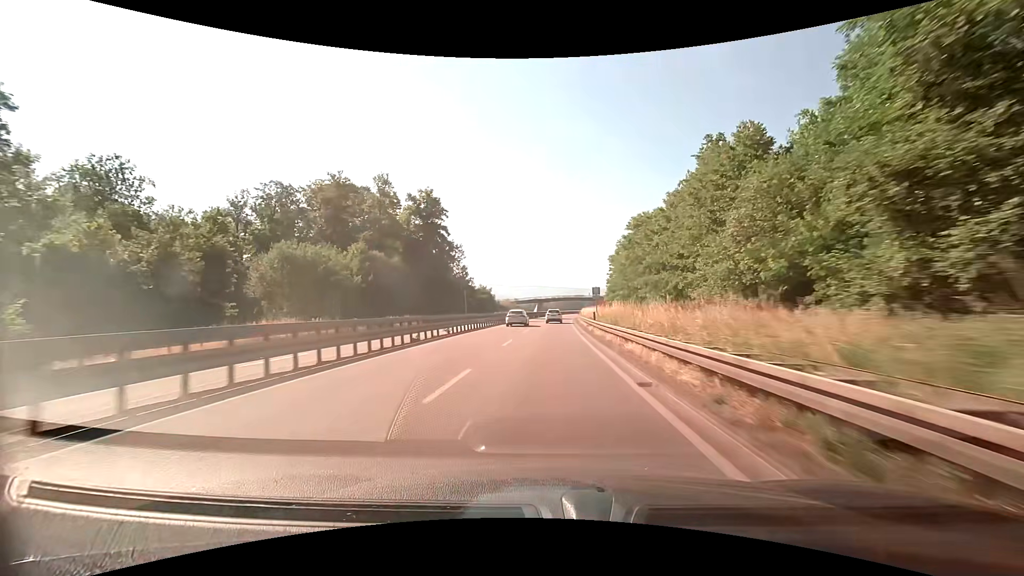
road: trunk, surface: asphalt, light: Day
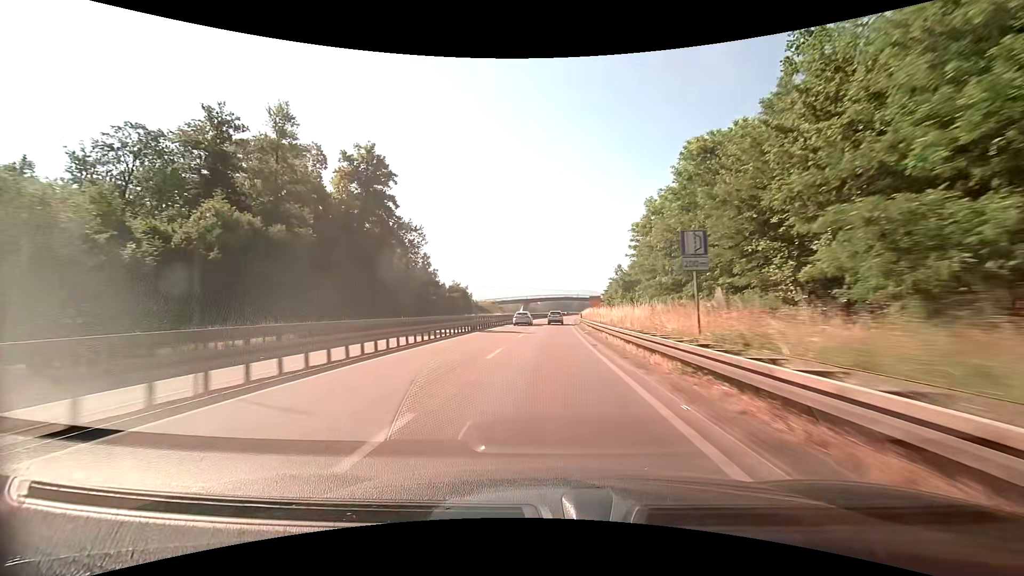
(+0.3, +29.1) m; +1°
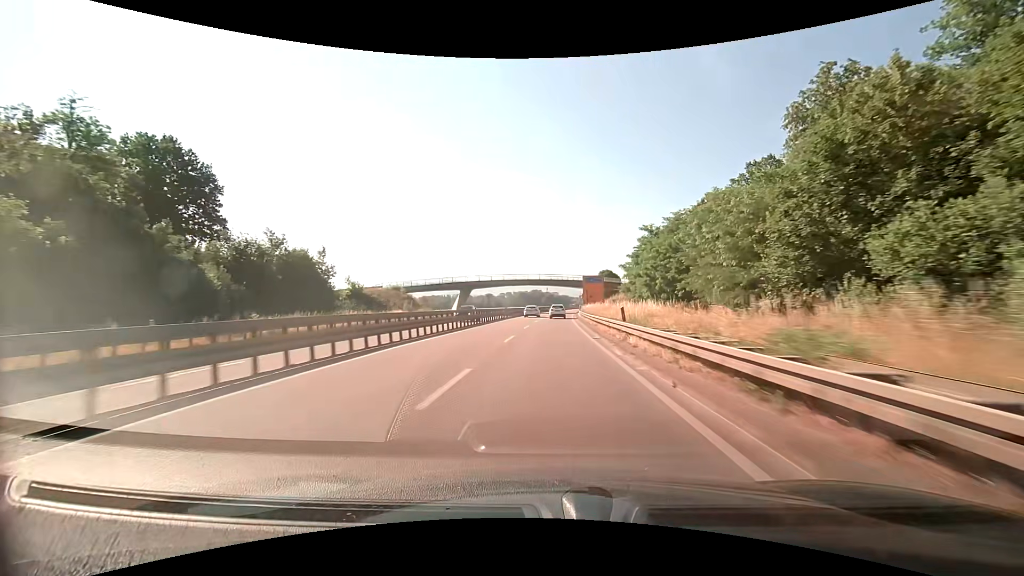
(+2.3, +79.9) m; +4°
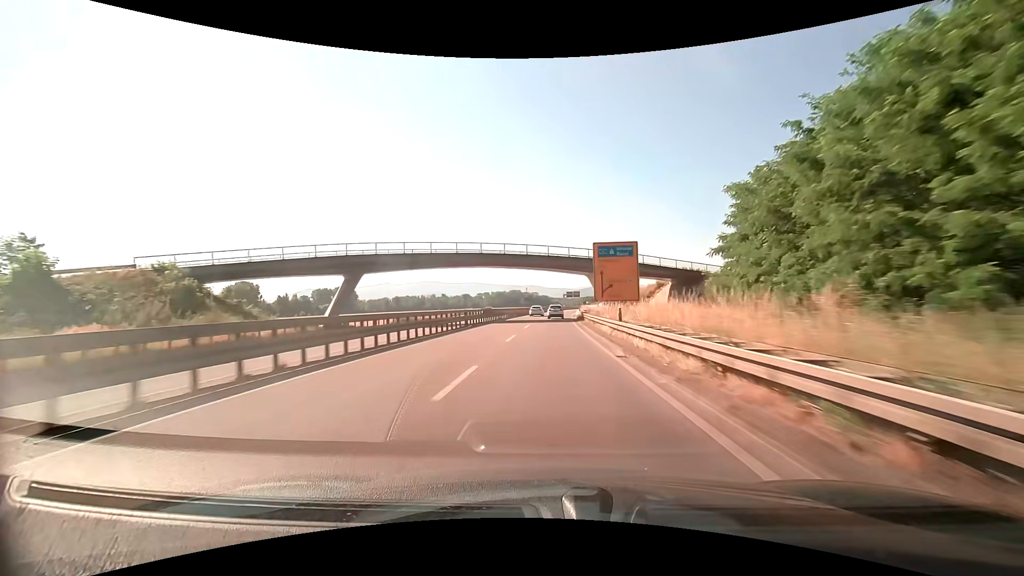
(+0.8, +47.1) m; +2°
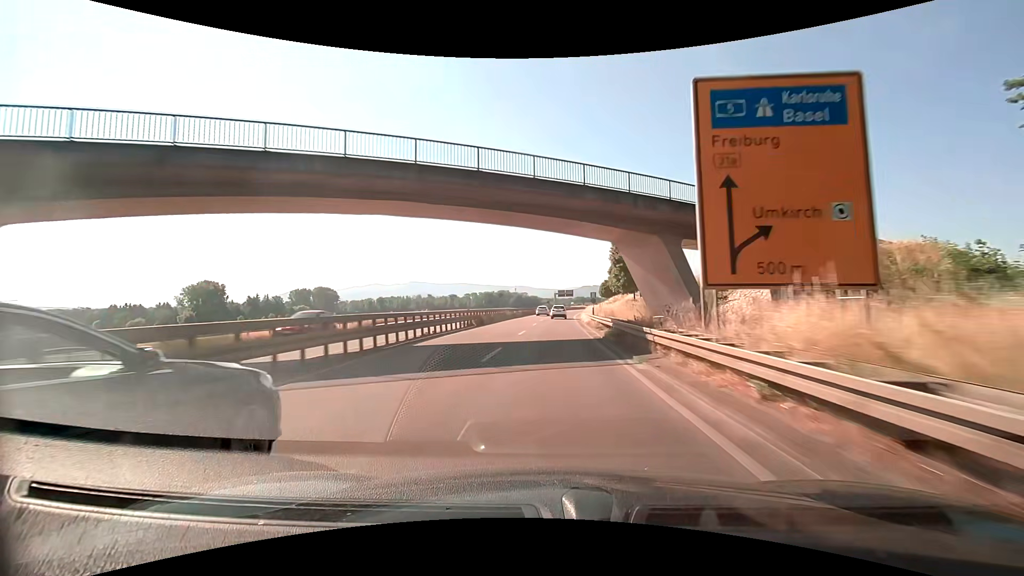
(+0.4, +31.0) m; +1°
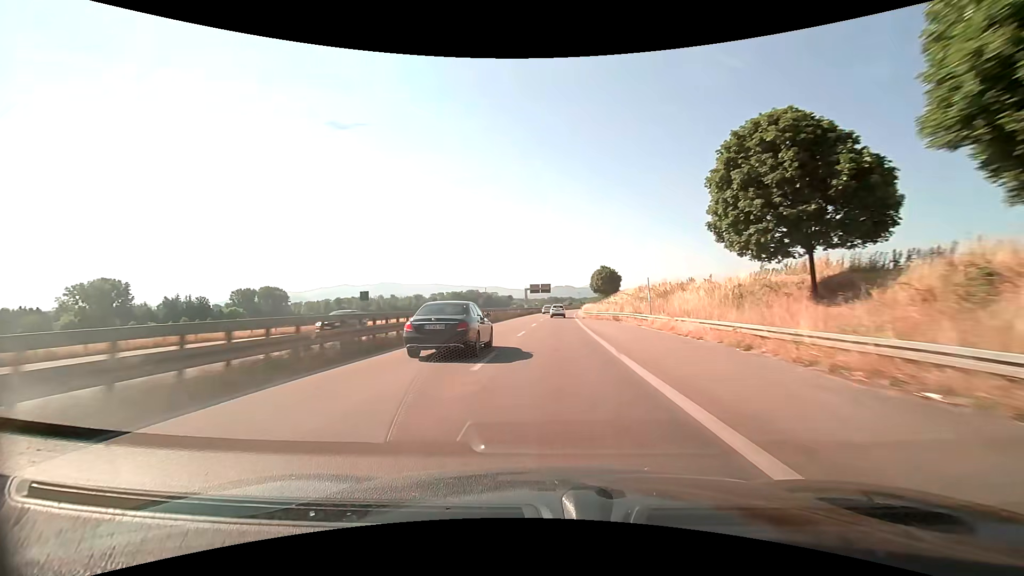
(+1.6, +61.5) m; +3°
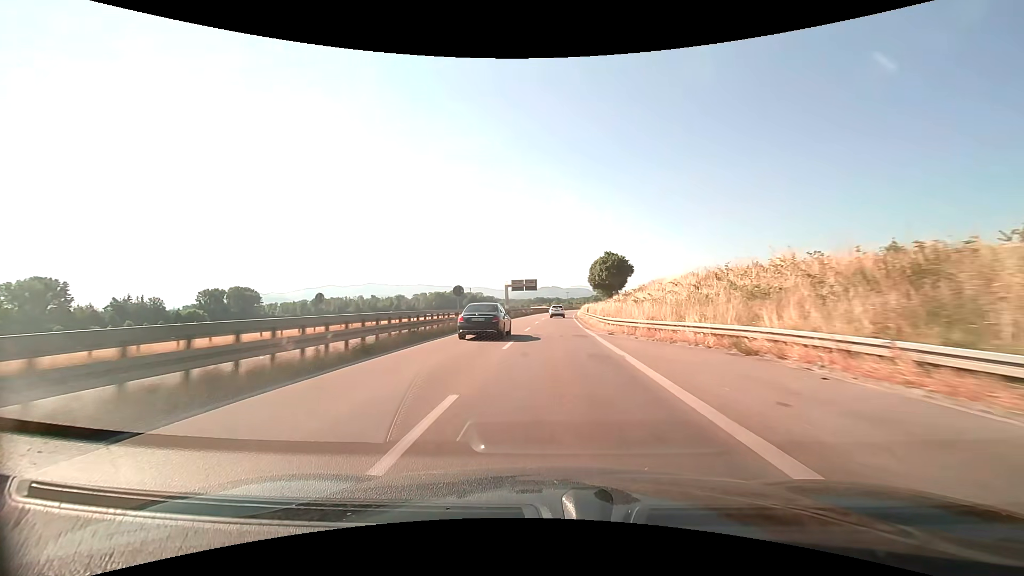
(+0.5, +30.6) m; +2°
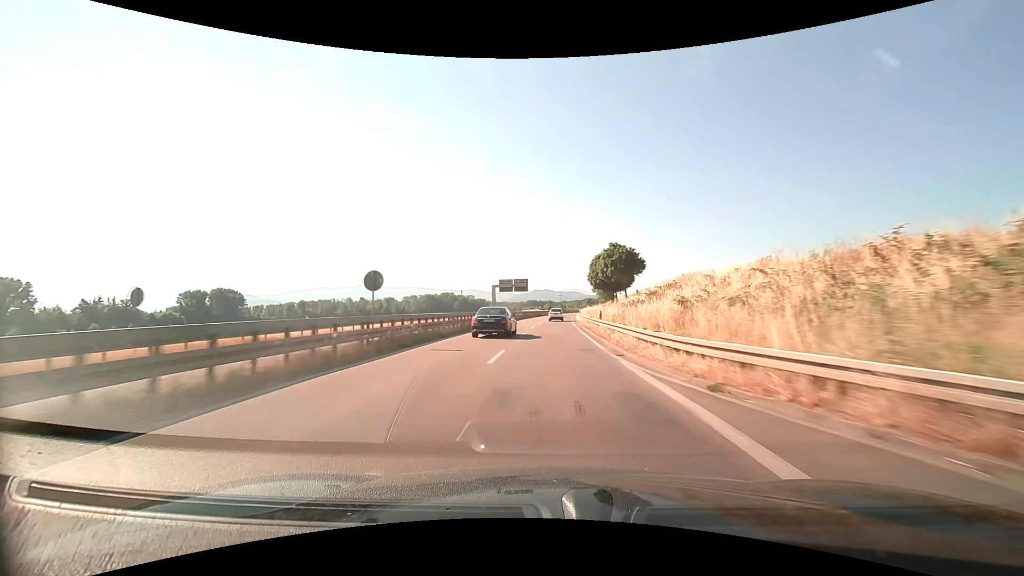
(+0.1, +15.3) m; +1°
(0, +10) (0, +20) (0, +30) (+1, +40) (+1, +50) (+1, +60) (+2, +70) (+2, +80) (+3, +90) (+4, +100) m
